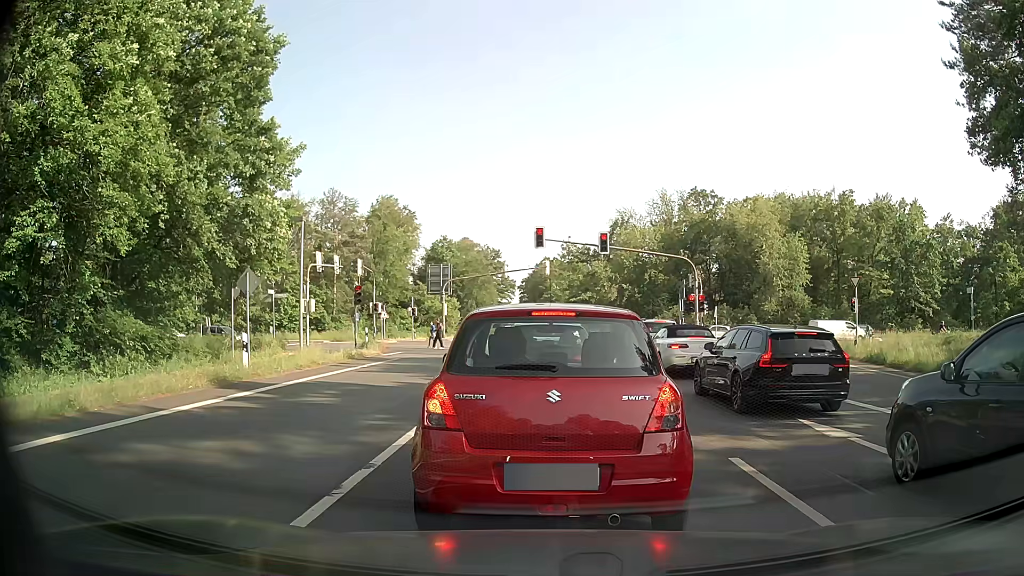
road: primary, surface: asphalt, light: Day
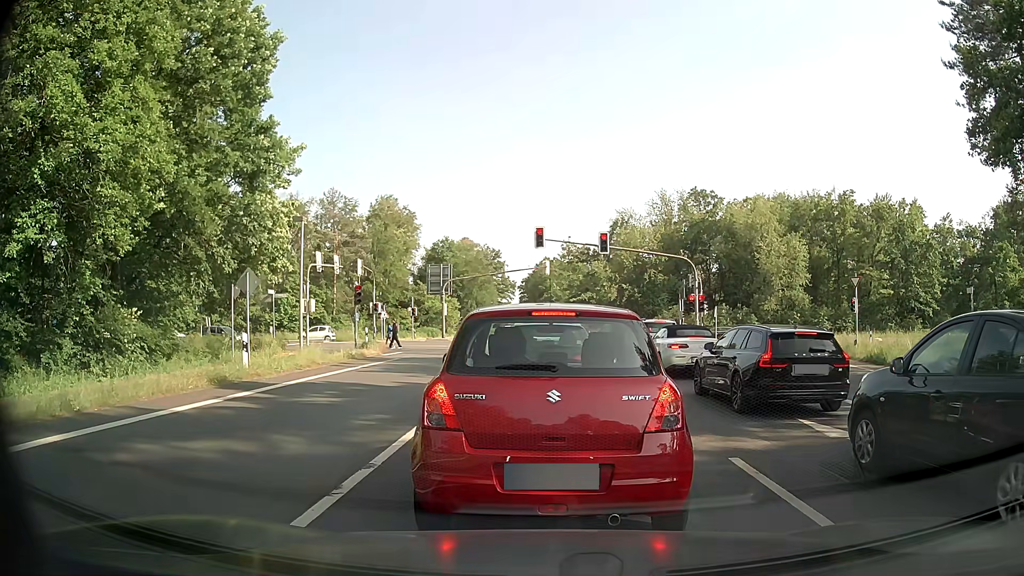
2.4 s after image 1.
(0.0, 0.0) m; 0°
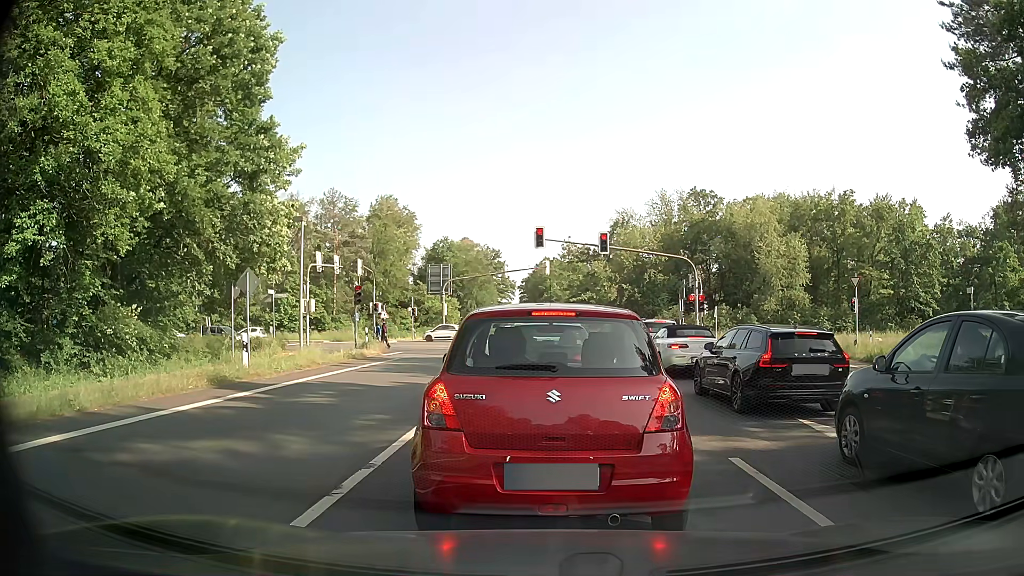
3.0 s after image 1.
(0.0, 0.0) m; 0°
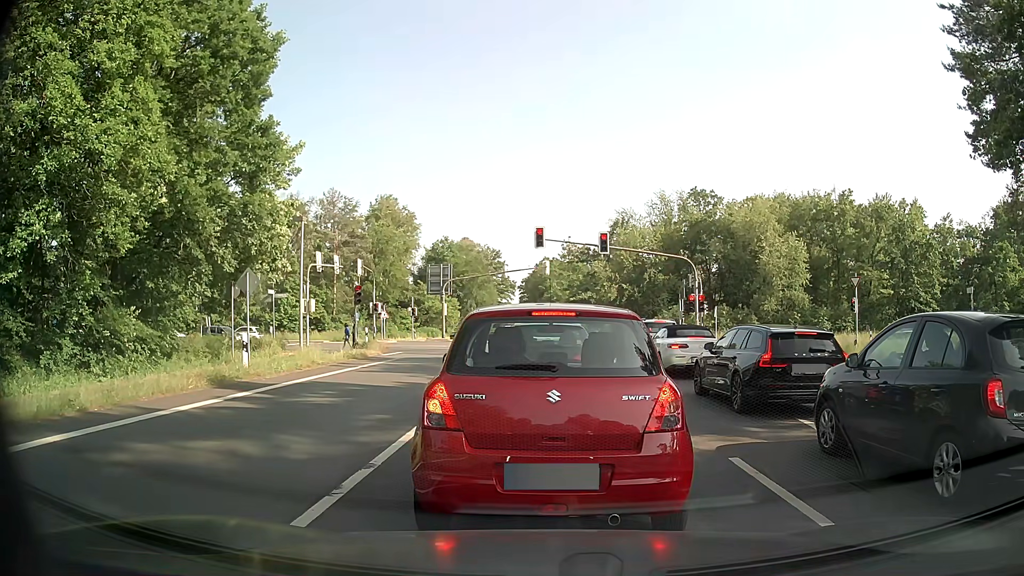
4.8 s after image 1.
(0.0, 0.0) m; 0°
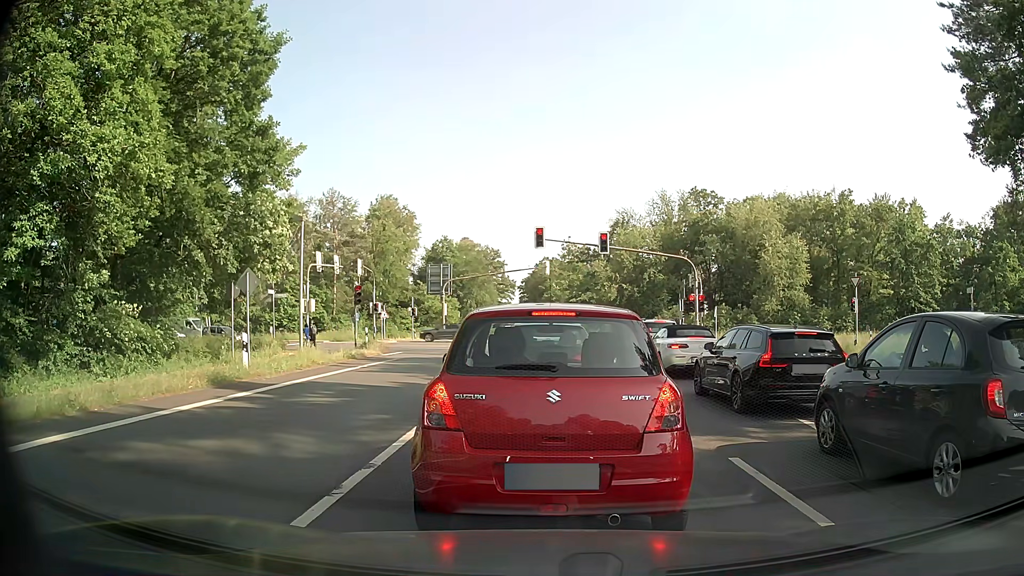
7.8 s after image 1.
(0.0, 0.0) m; 0°
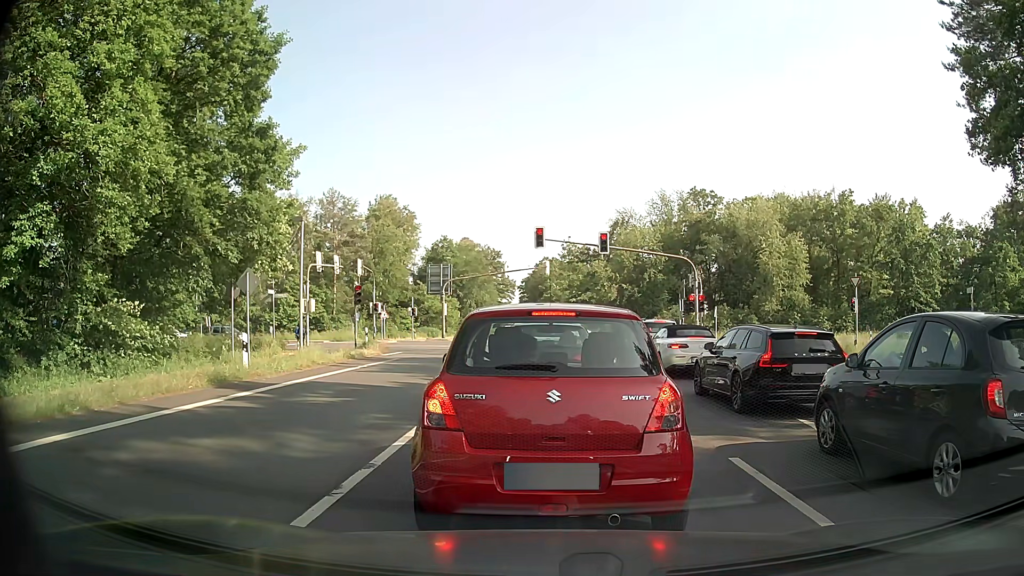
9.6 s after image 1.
(0.0, 0.0) m; 0°
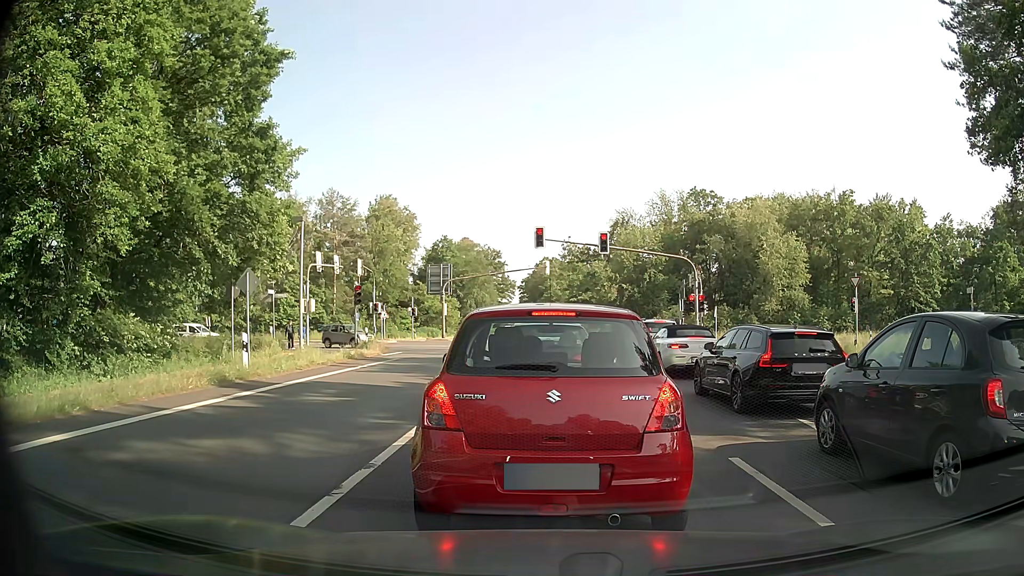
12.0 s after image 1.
(0.0, 0.0) m; 0°
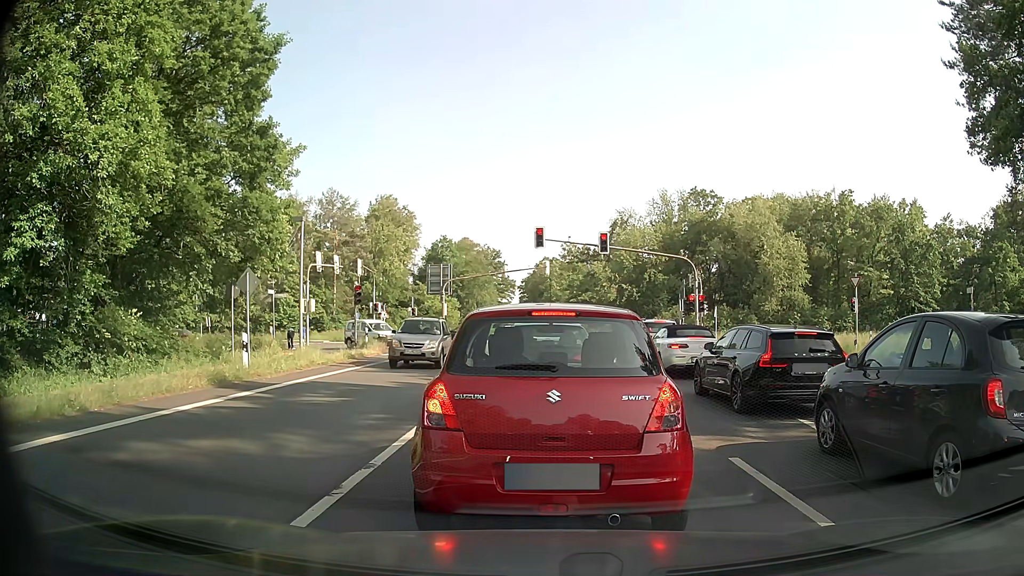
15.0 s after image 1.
(0.0, 0.0) m; 0°
